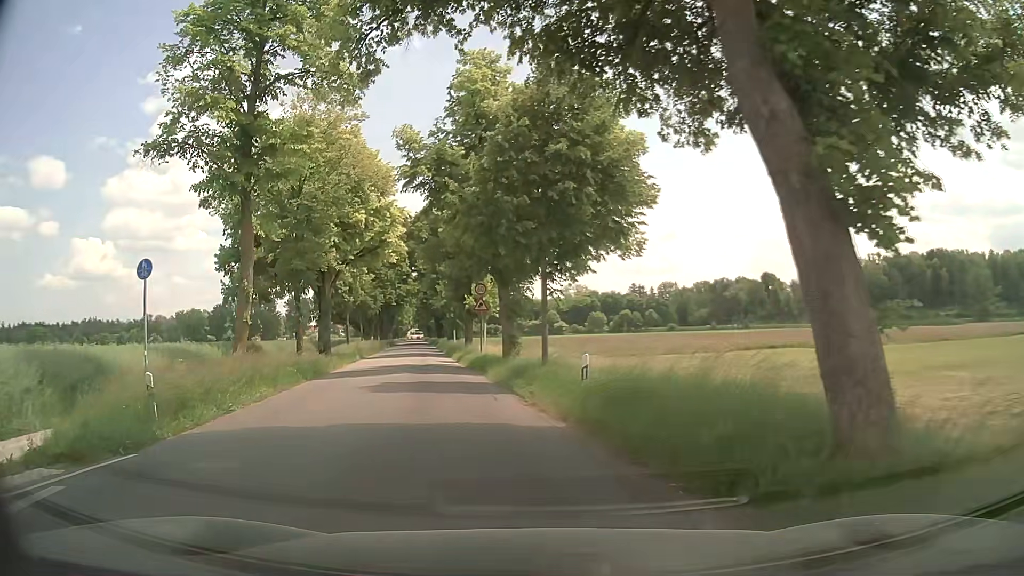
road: tertiary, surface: asphalt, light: Day
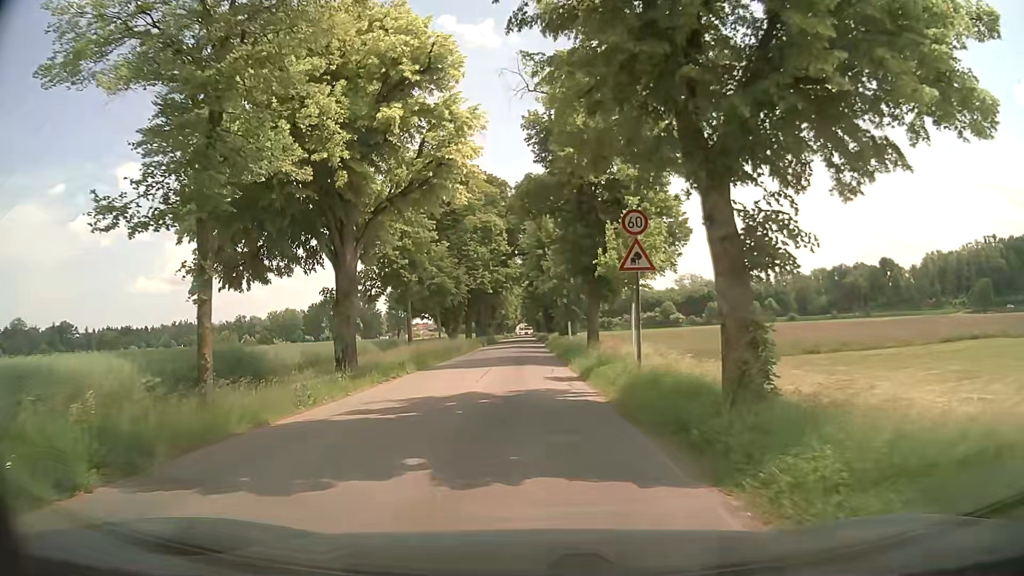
(-2.3, +18.6) m; -9°
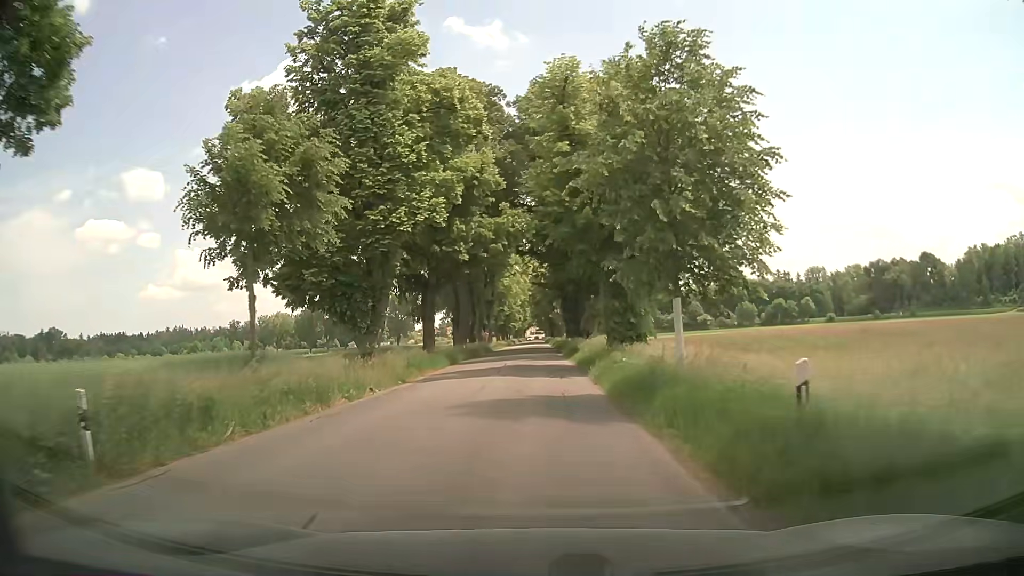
(-0.3, +33.6) m; -2°
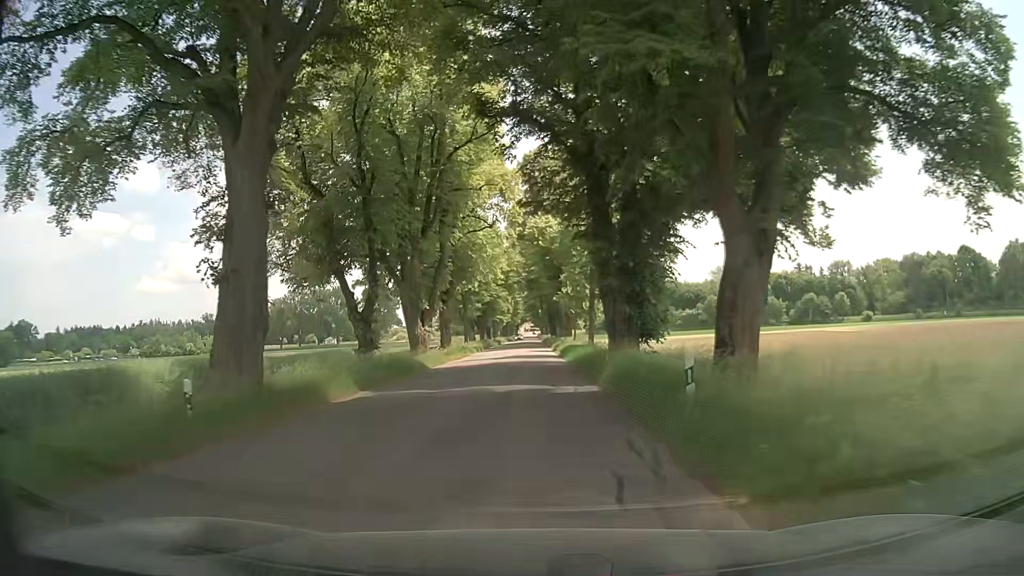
(+0.5, +39.2) m; +1°
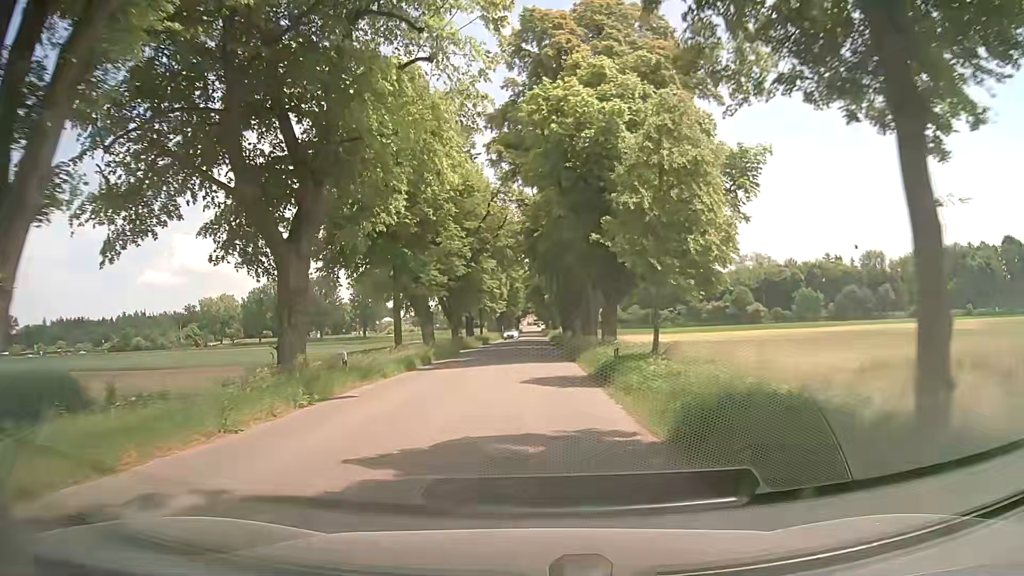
(0.0, +32.5) m; 0°
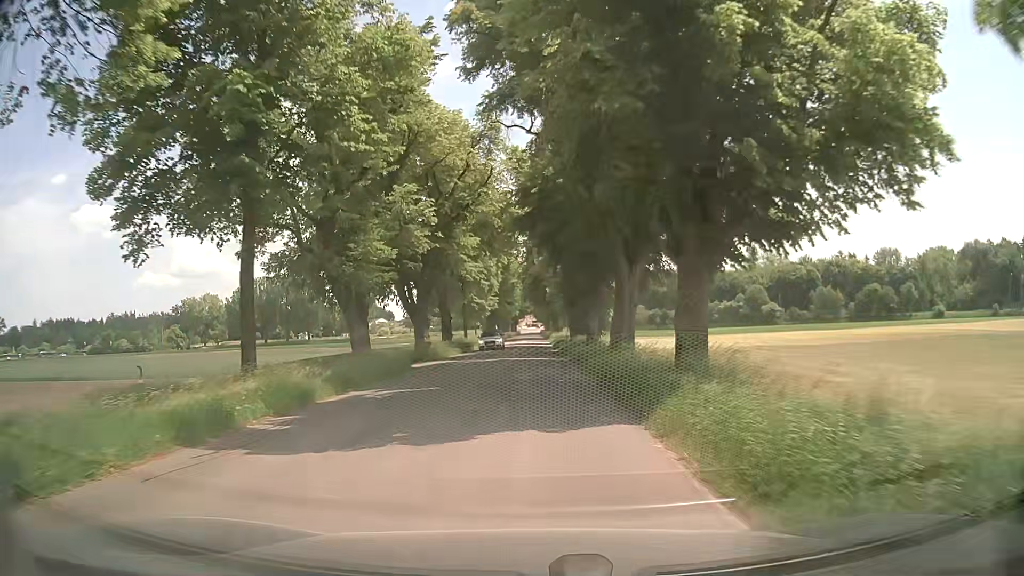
(0.0, +16.3) m; 0°
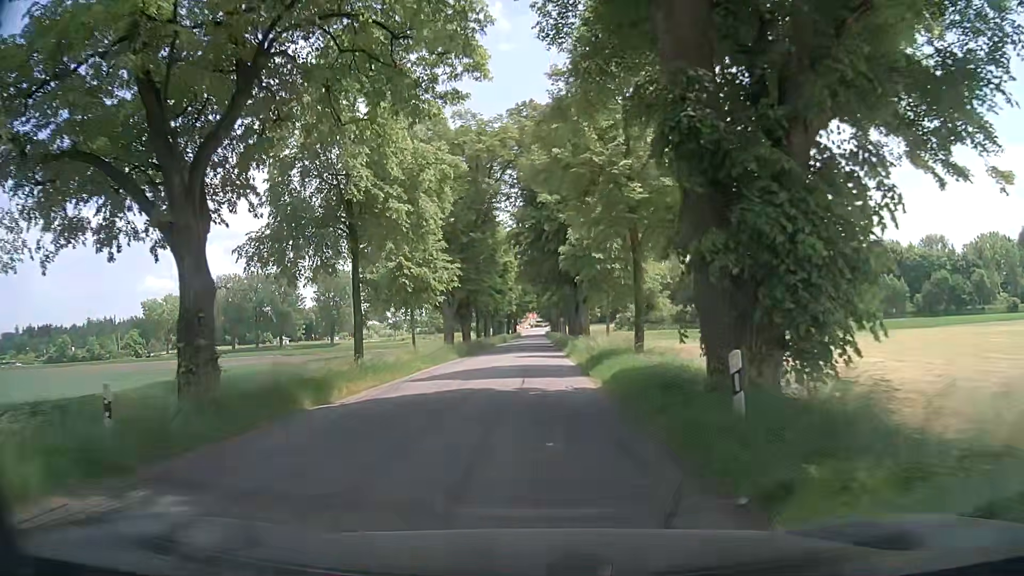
(+0.1, +37.9) m; -1°
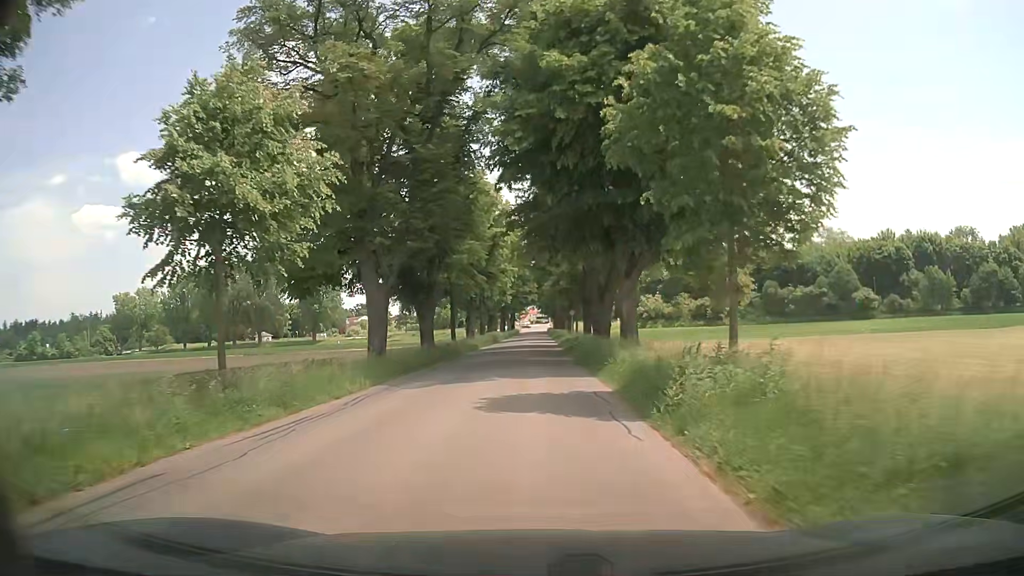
(+0.2, +21.9) m; 0°
(0, +10) (0, +20) (0, +30) (0, +40) (0, +50) (+1, +60) (+1, +70) (+1, +80) (+1, +90) (+1, +100) m
